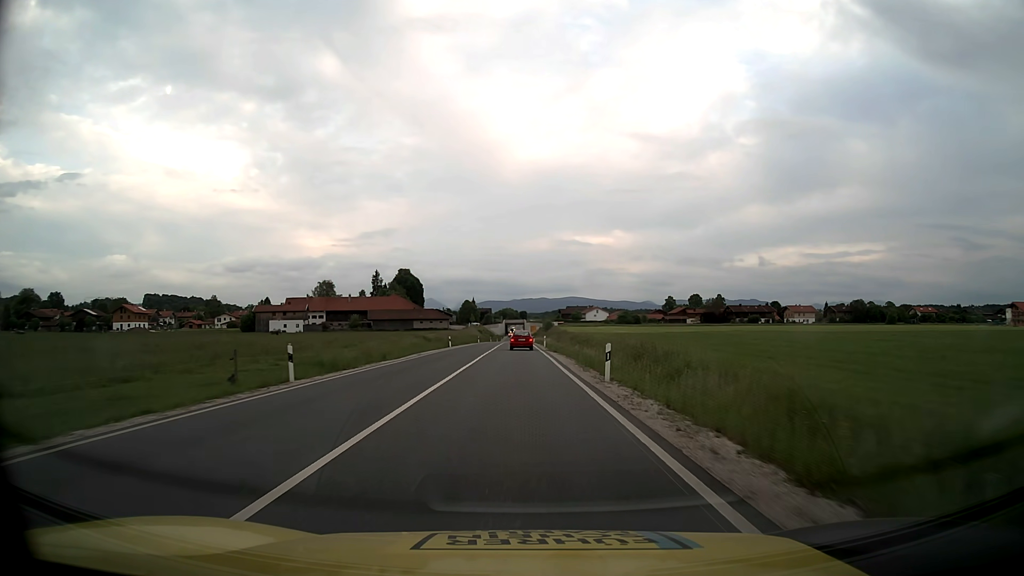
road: primary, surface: asphalt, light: Day
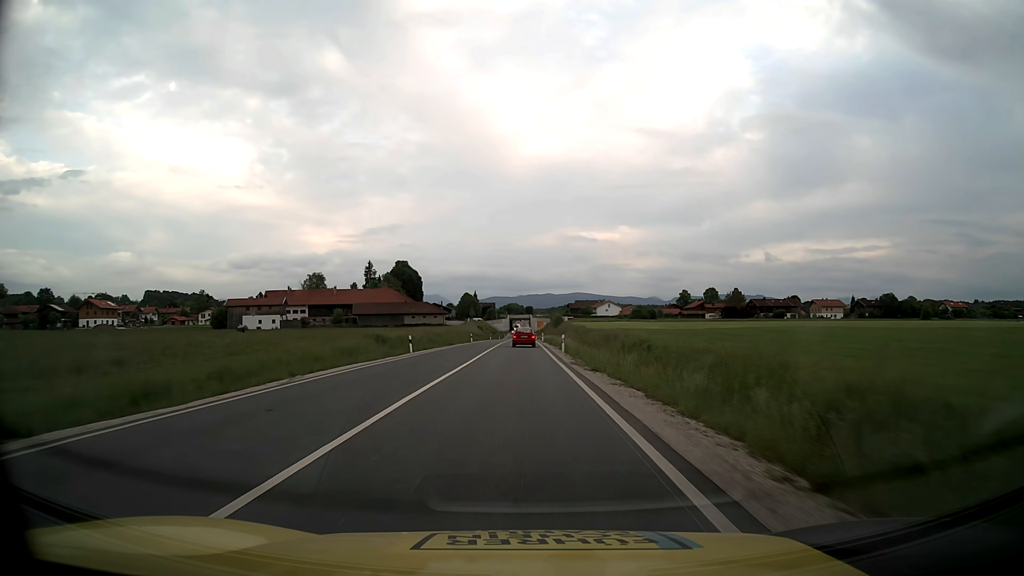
(-0.1, +24.5) m; 0°
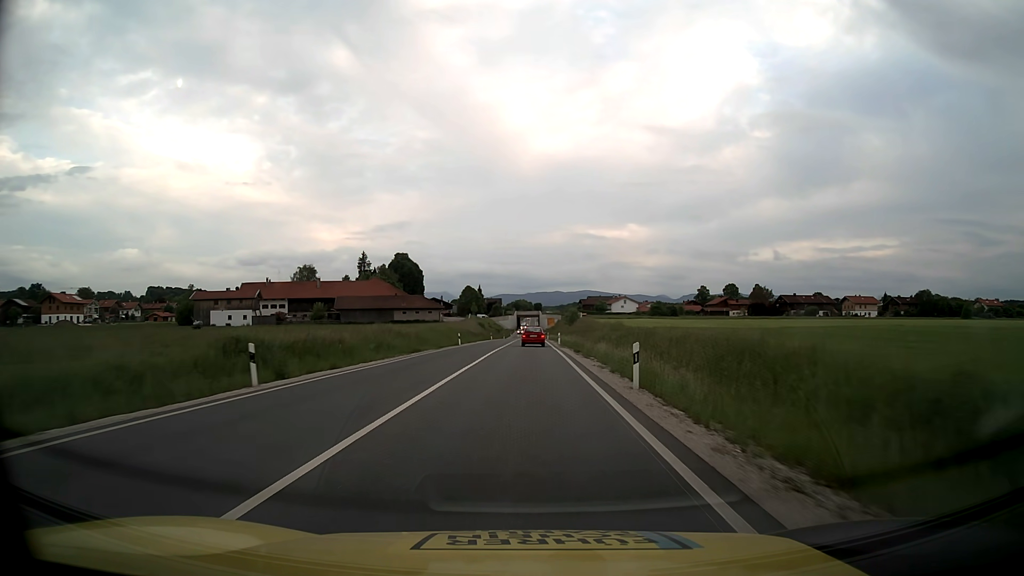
(-0.2, +24.6) m; -1°
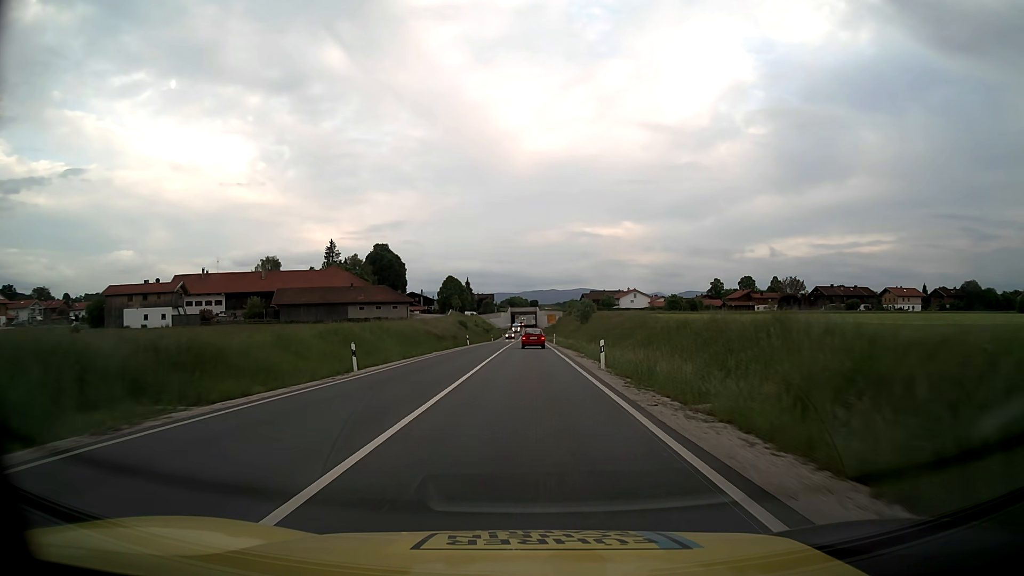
(+0.1, +37.0) m; 0°
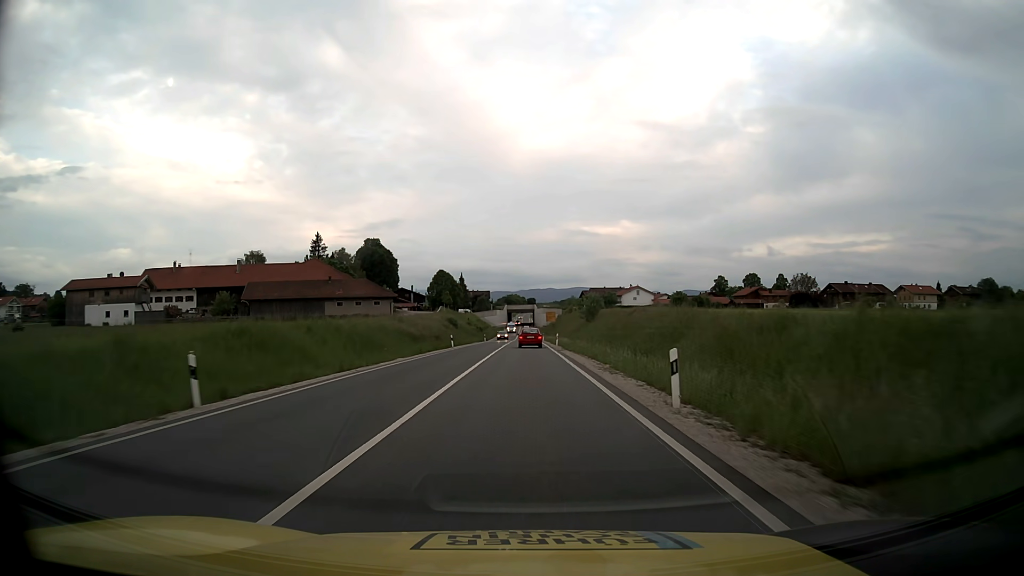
(0.0, +12.4) m; 0°
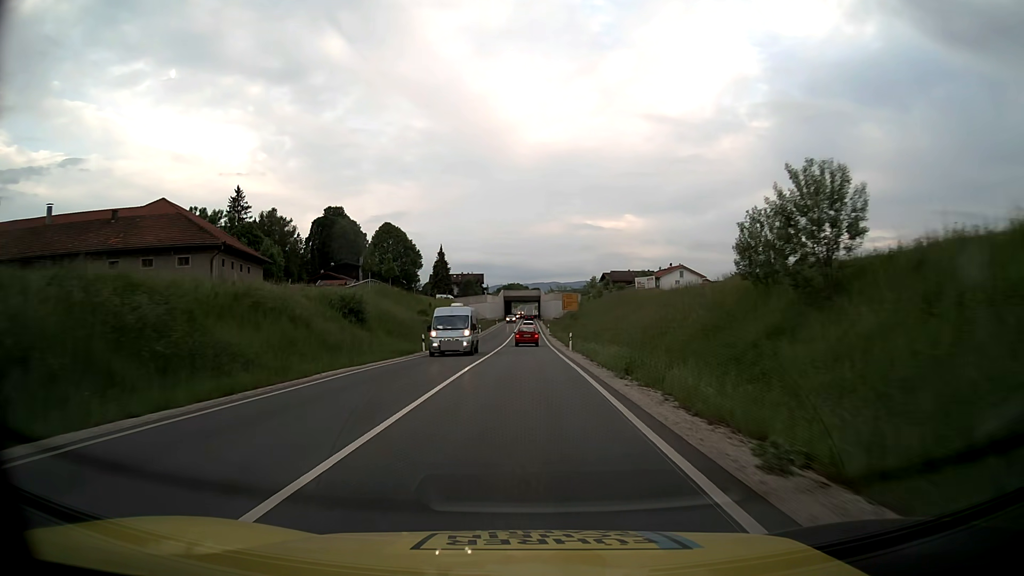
(+0.1, +62.4) m; 0°
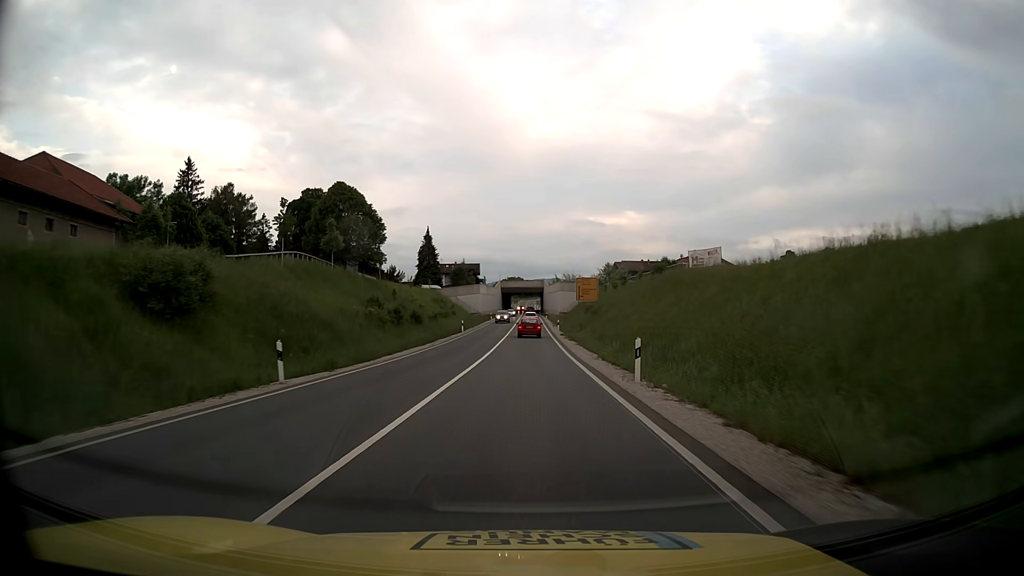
(0.0, +24.4) m; 0°
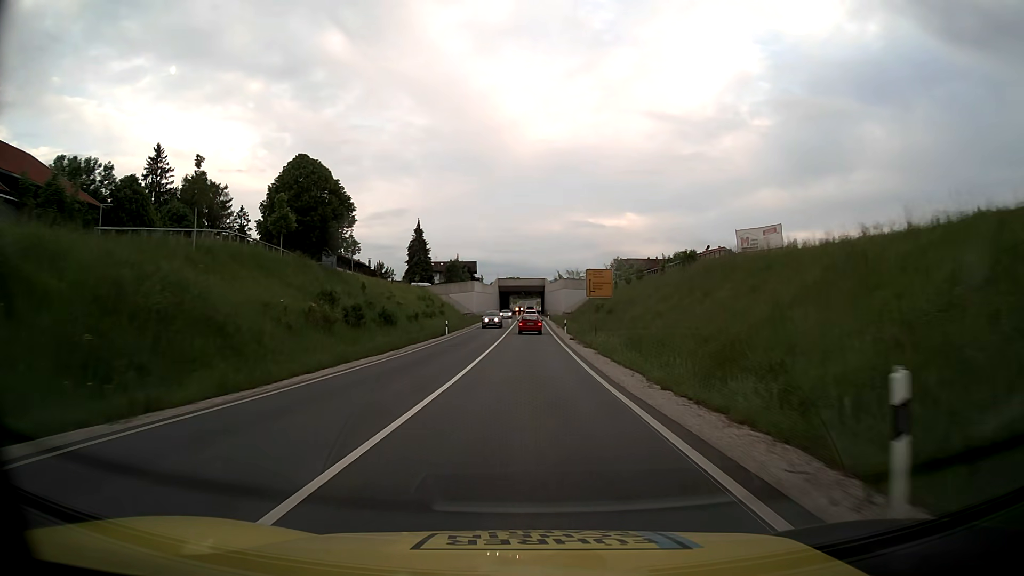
(0.0, +12.0) m; 0°
(0, +10) (0, +20) (0, +30) (0, +40) (0, +50) (0, +60) (0, +70) (0, +80) (0, +90) (0, +100) m
